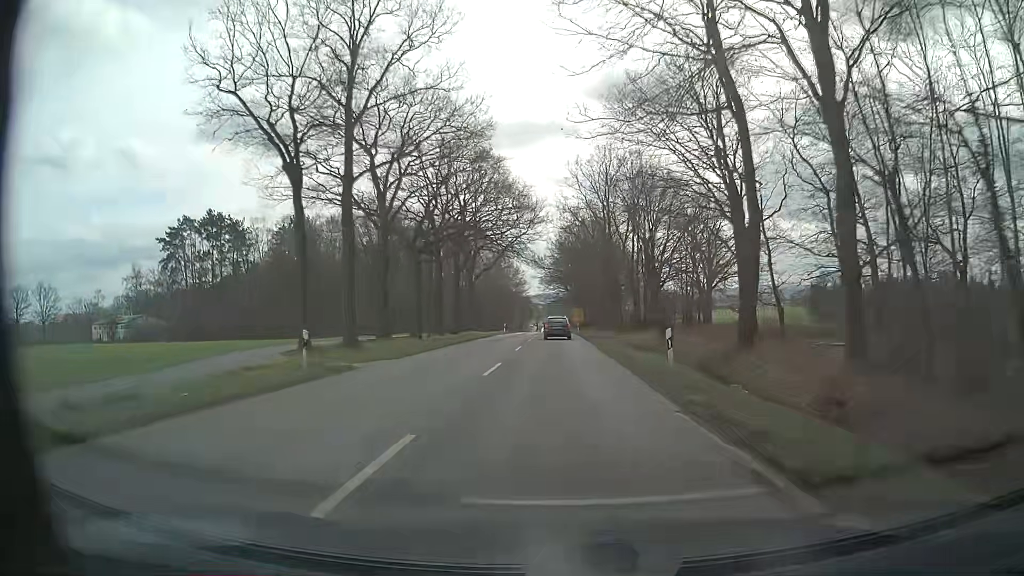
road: secondary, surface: asphalt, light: Day
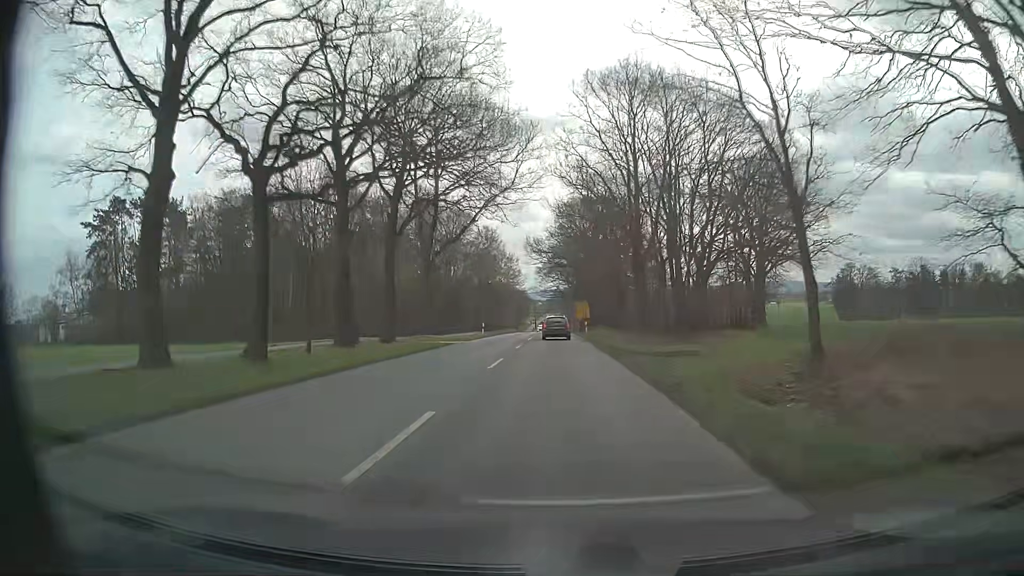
(0.0, +22.4) m; 0°
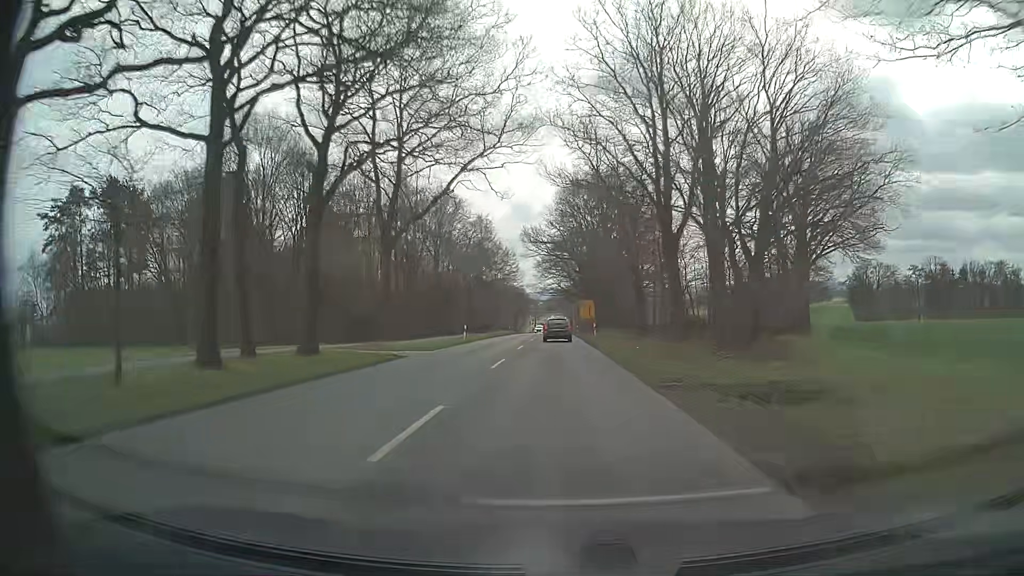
(-0.1, +11.3) m; -1°
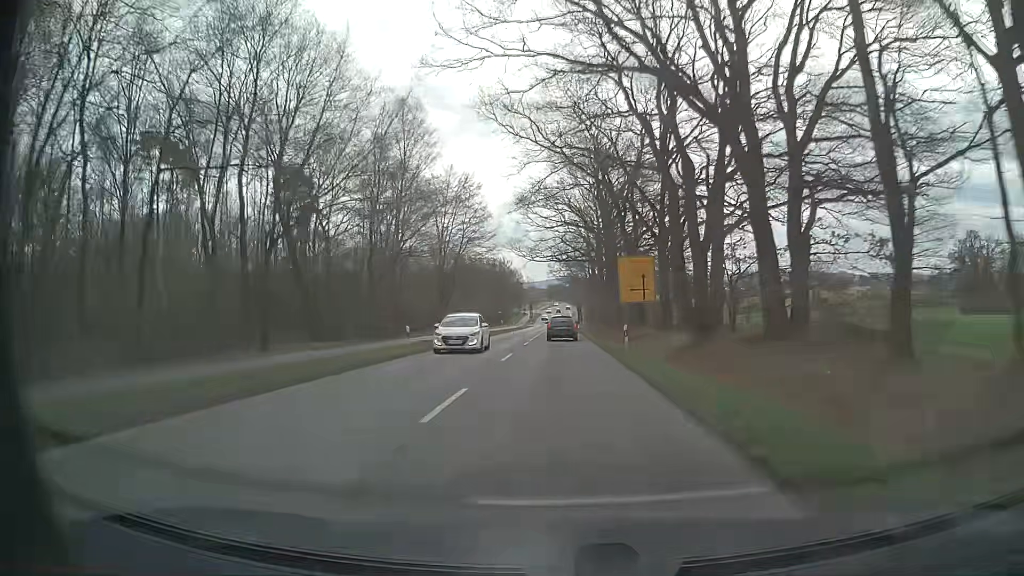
(+0.3, +58.1) m; +1°
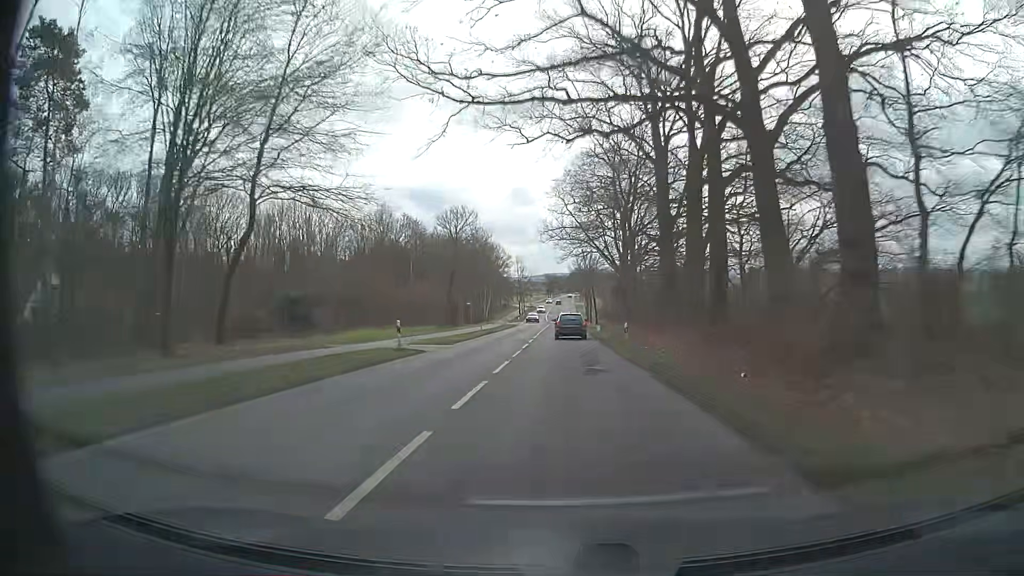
(-0.4, +47.0) m; -1°
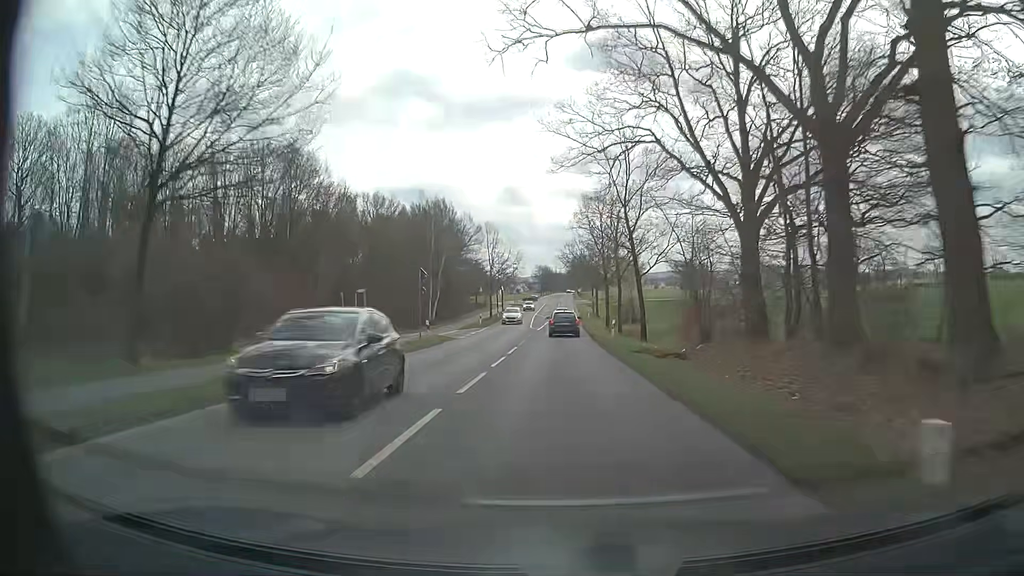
(+0.6, +46.5) m; +1°
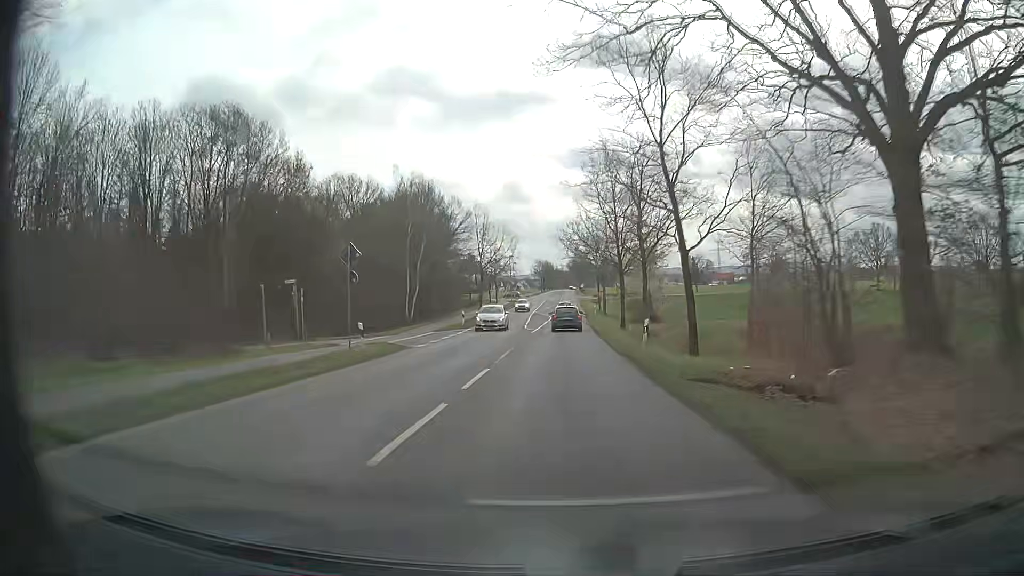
(0.0, +11.5) m; 0°
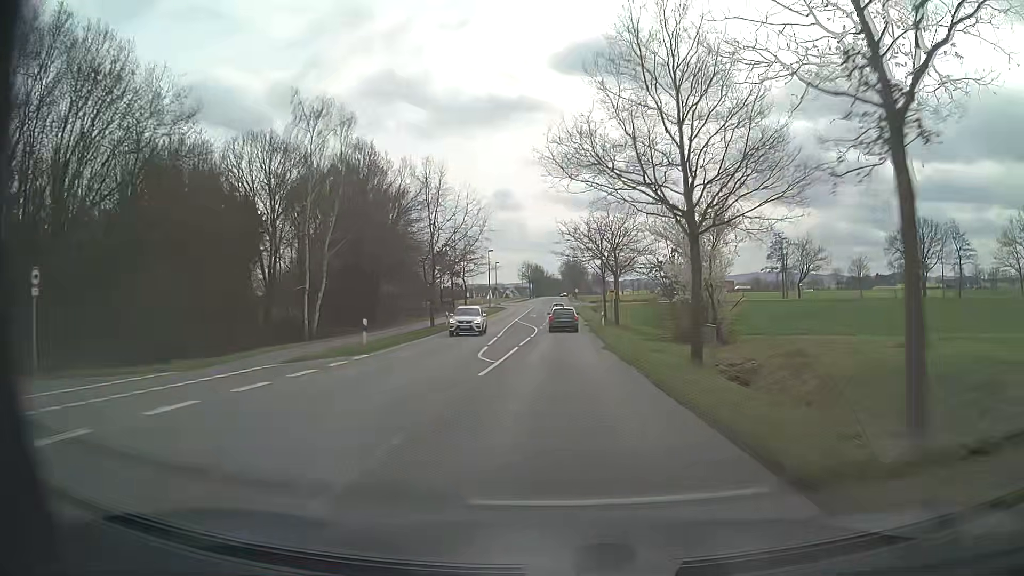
(-0.2, +23.3) m; +1°
(0, +10) (0, +20) (0, +30) (+1, +40) (+1, +50) (+1, +60) (+1, +70) (+1, +80) (+1, +90) (+1, +100) m
